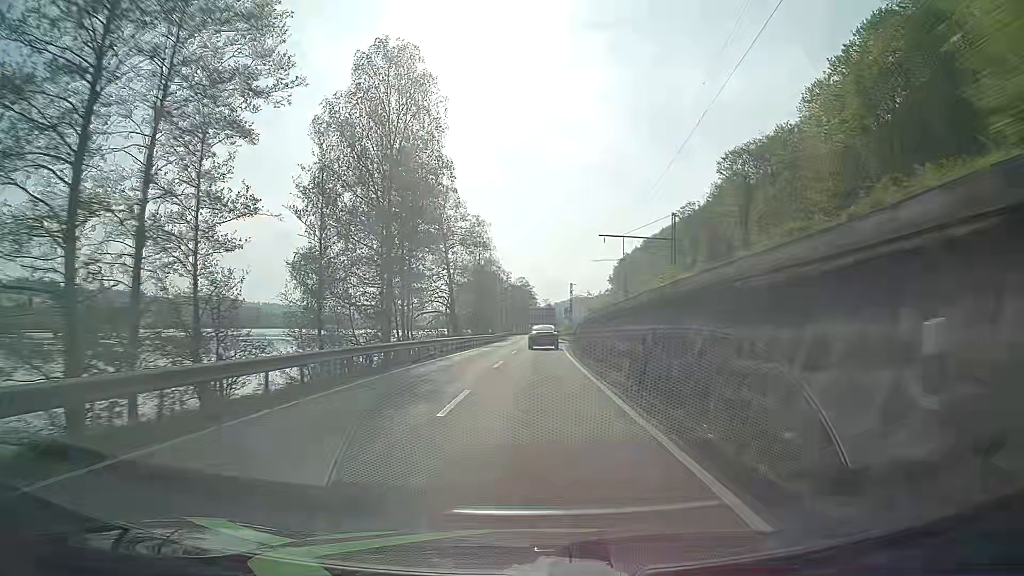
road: primary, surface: asphalt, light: Day
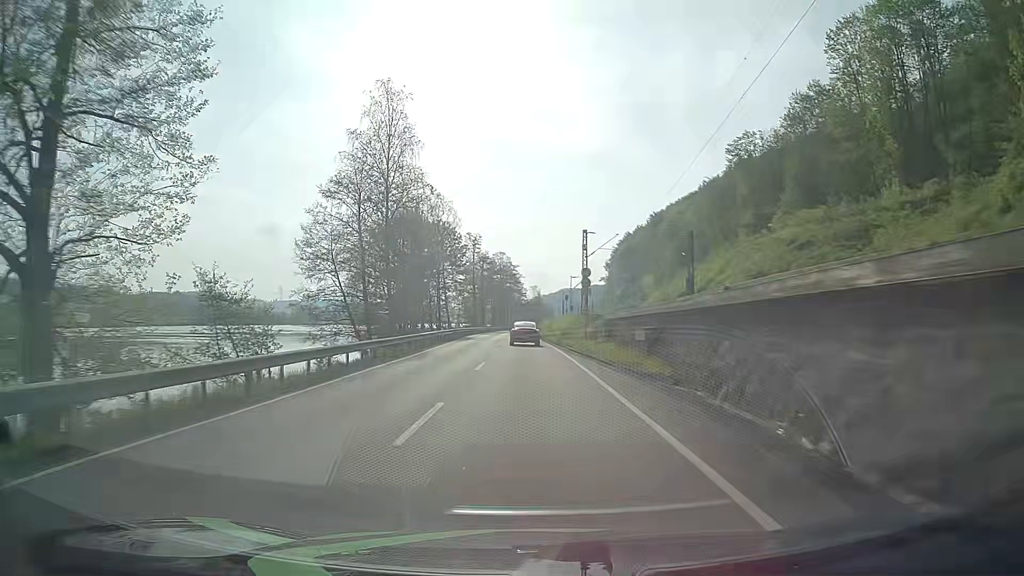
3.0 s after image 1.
(+1.5, +62.2) m; +2°
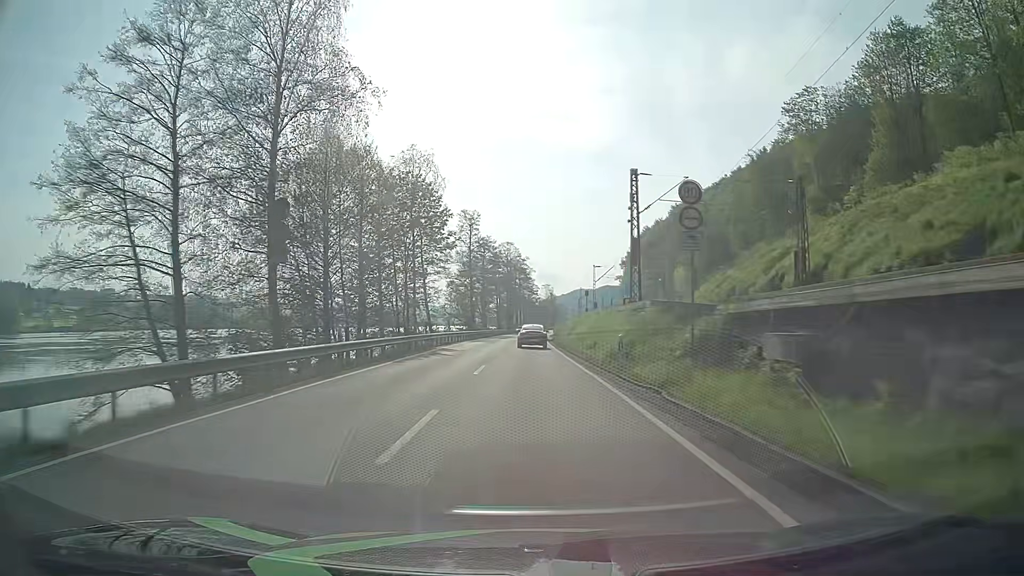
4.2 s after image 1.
(-0.3, +25.0) m; -1°
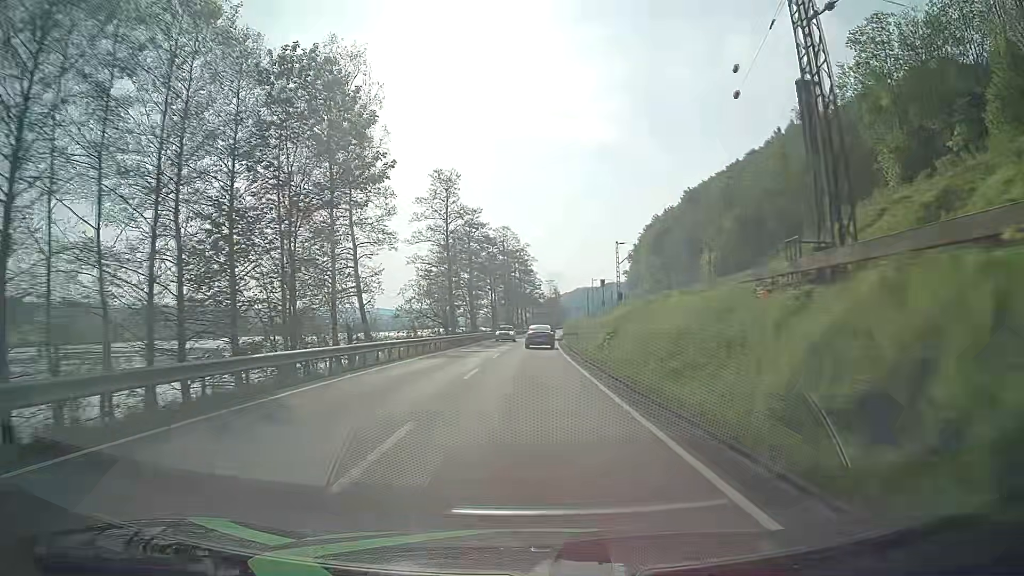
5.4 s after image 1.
(-0.1, +25.0) m; 0°
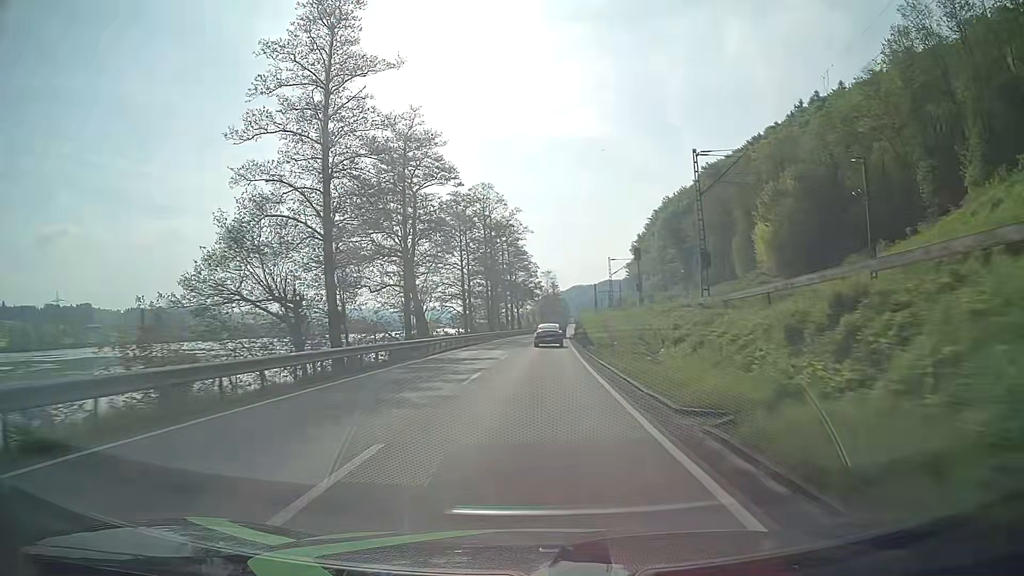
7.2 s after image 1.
(+0.1, +37.6) m; 0°
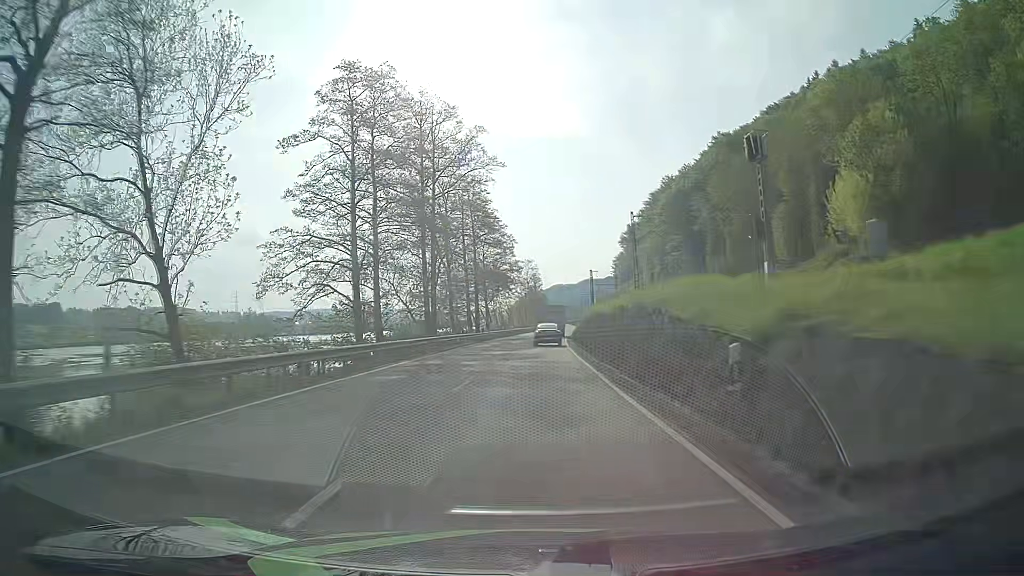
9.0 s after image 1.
(+0.5, +37.7) m; +2°
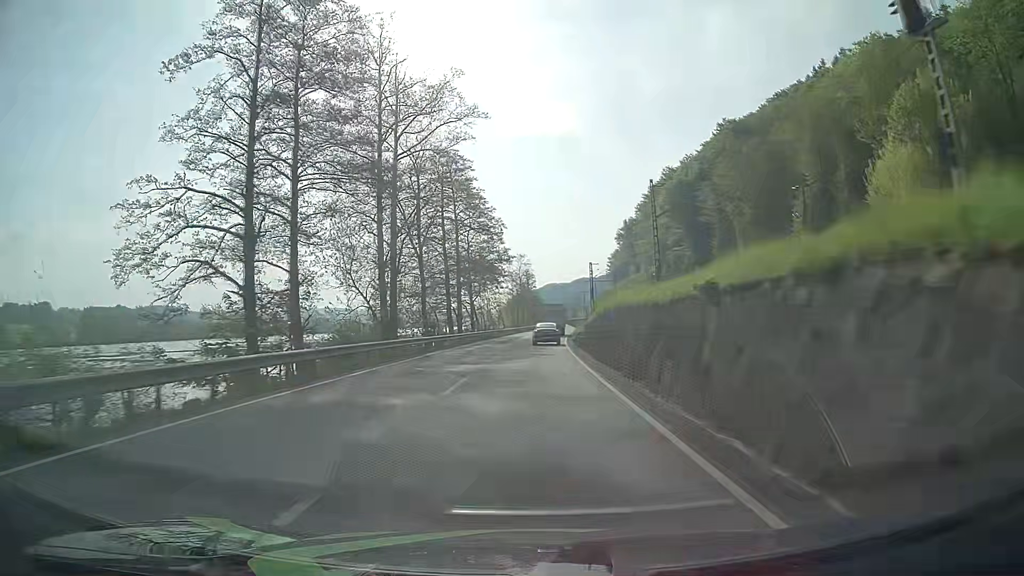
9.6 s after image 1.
(0.0, +12.6) m; +1°
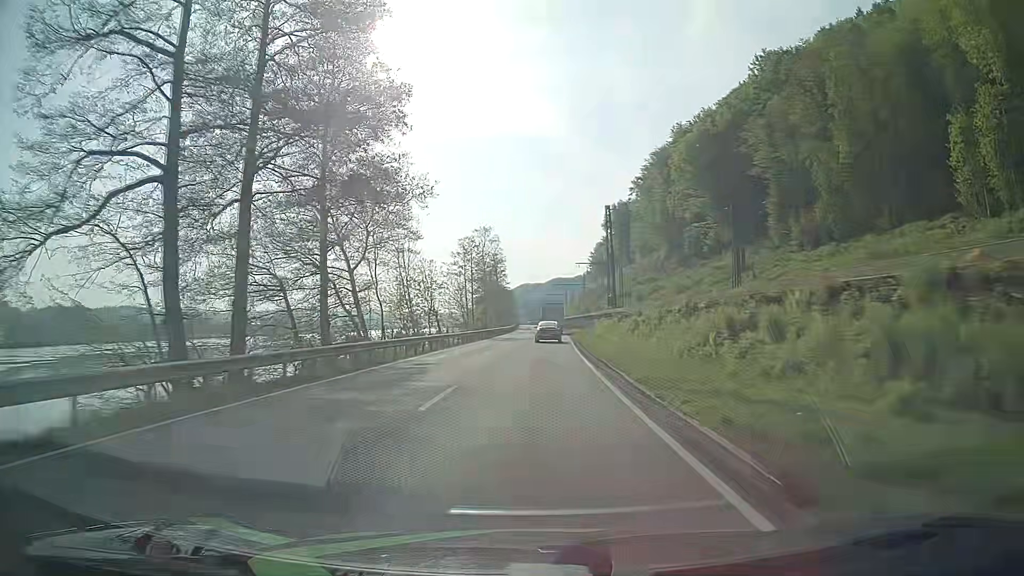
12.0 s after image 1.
(+0.5, +50.2) m; +2°
(0, +10) (0, +20) (+1, +30) (+1, +40) (+1, +50) (+2, +60) (+2, +70) (+2, +80) (+3, +90) (+3, +100) m
